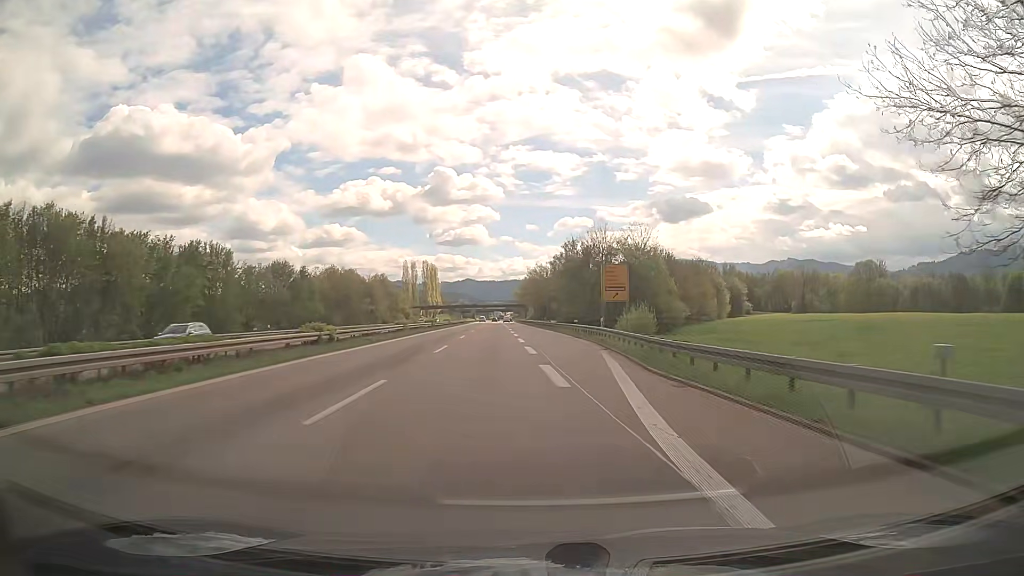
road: trunk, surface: asphalt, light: Day
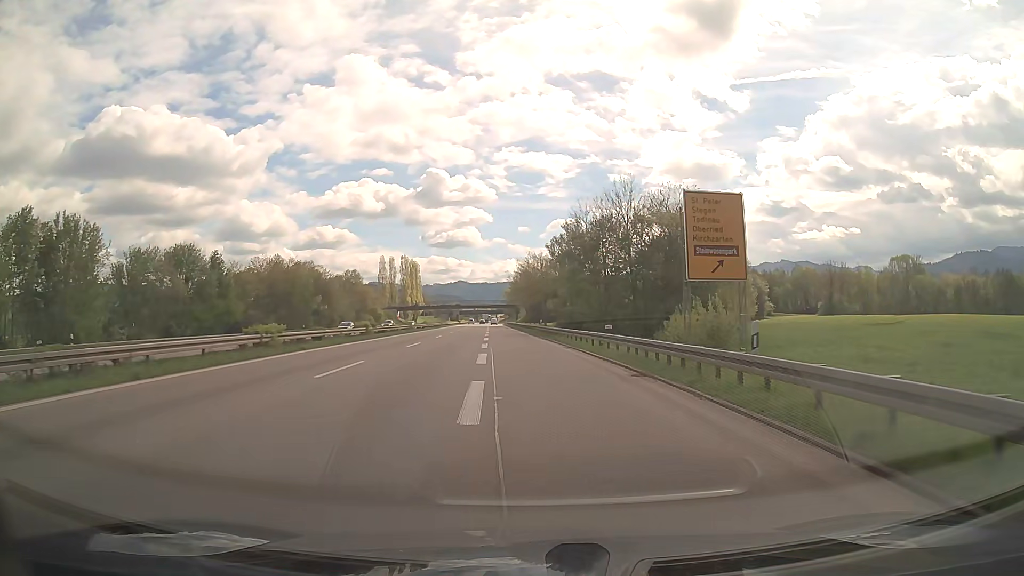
(+0.3, +27.9) m; +1°
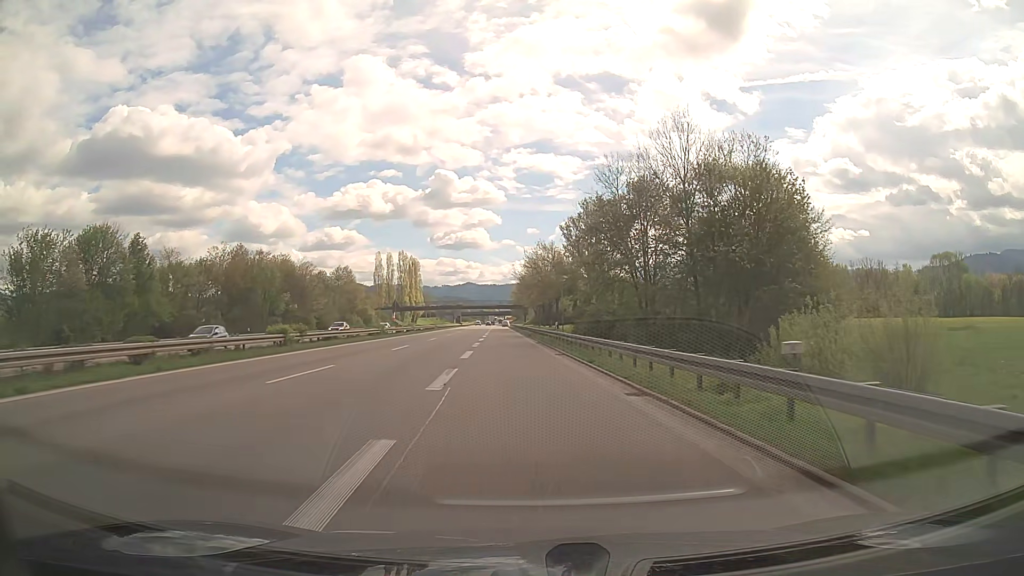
(-0.1, +18.6) m; -1°
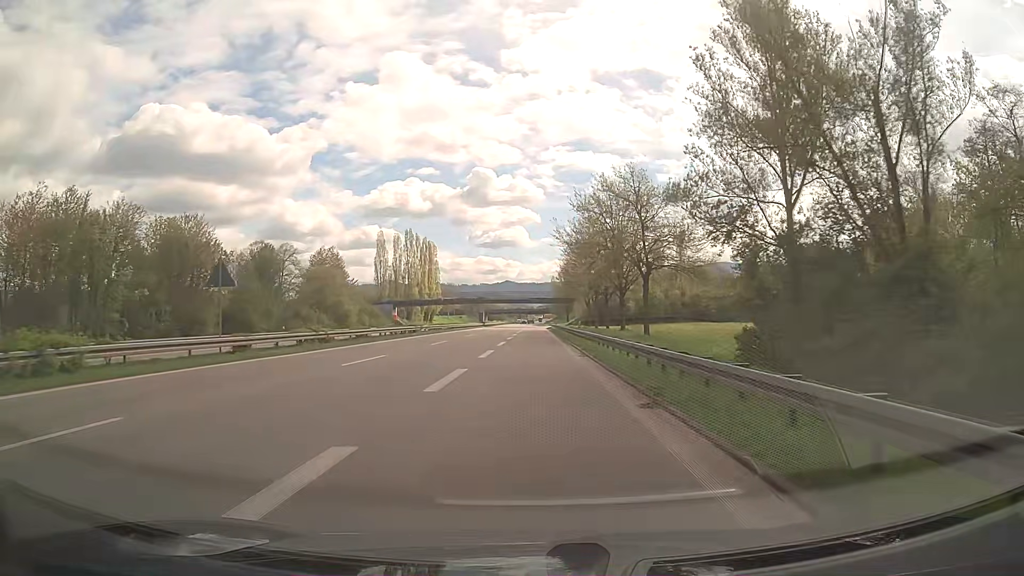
(-1.5, +46.8) m; -4°
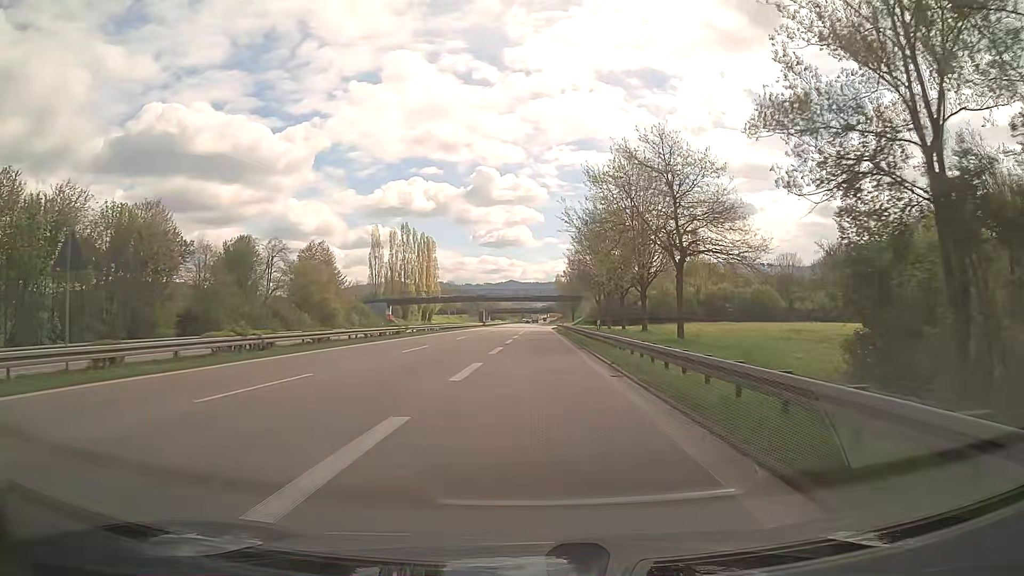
(0.0, +9.4) m; 0°
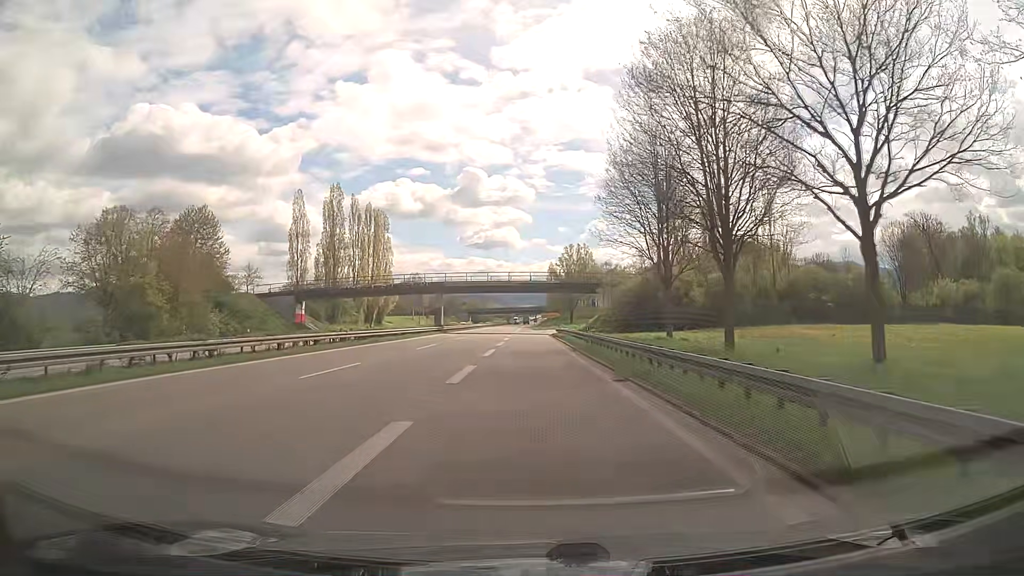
(+0.5, +46.6) m; +1°
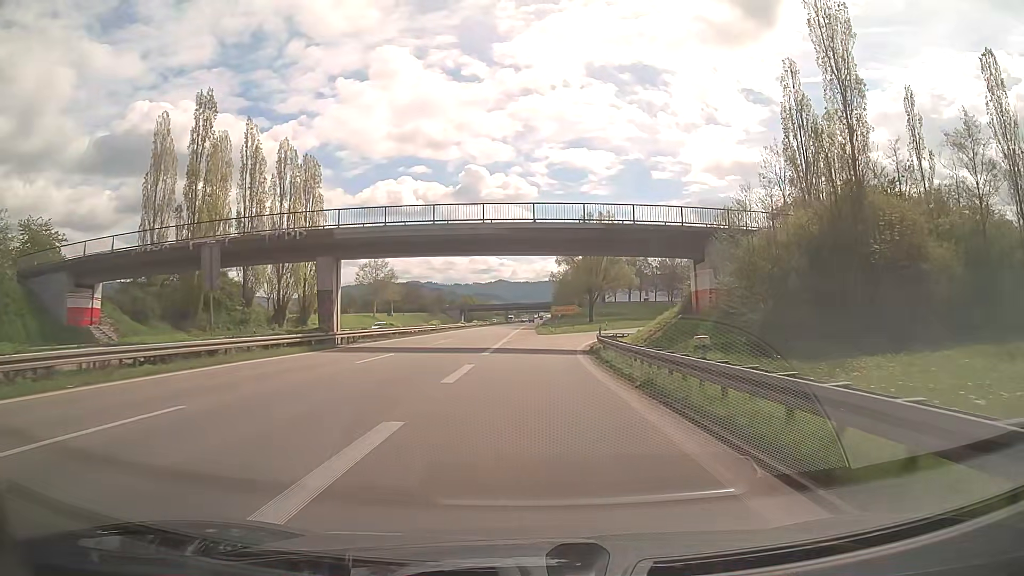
(+0.2, +46.4) m; 0°
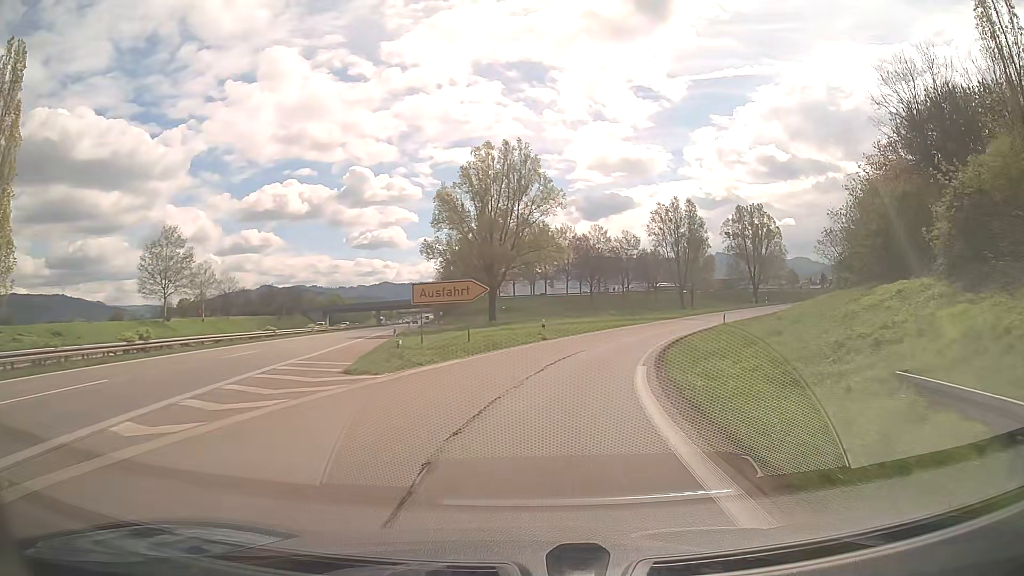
(+2.1, +46.3) m; +9°
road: trunk_link
(0, +10) (+2, +20) (+4, +30) (+7, +39) (+12, +48) (+17, +57) (+23, +65) (+30, +72) (+36, +79) (+43, +86) m
